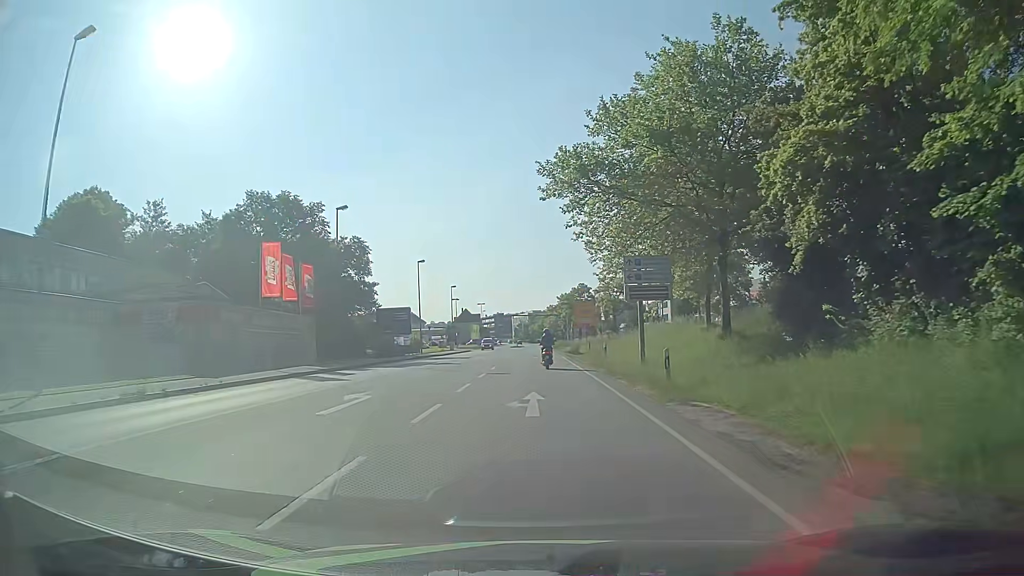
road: primary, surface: asphalt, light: Day
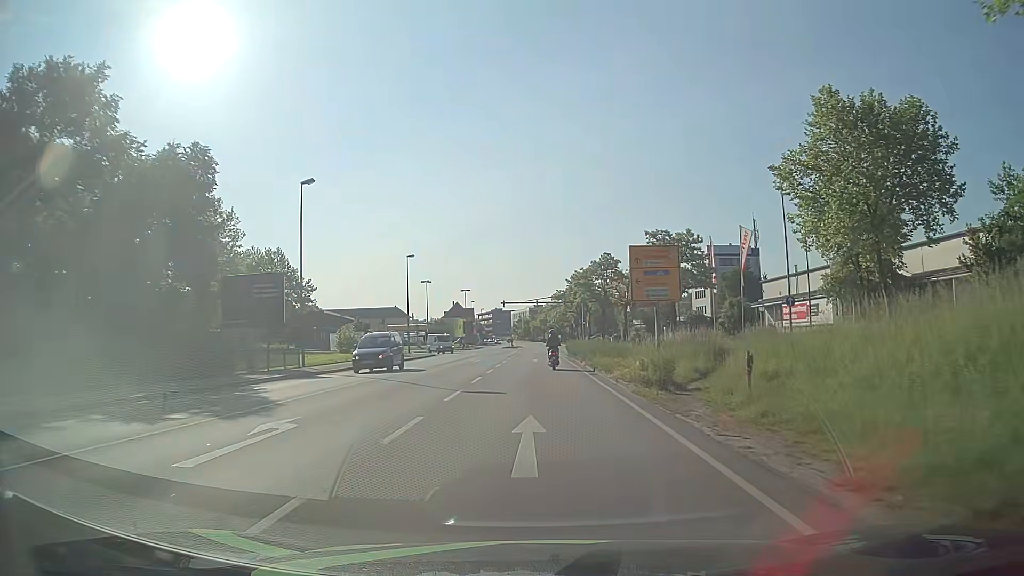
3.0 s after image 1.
(-0.1, +38.1) m; 0°
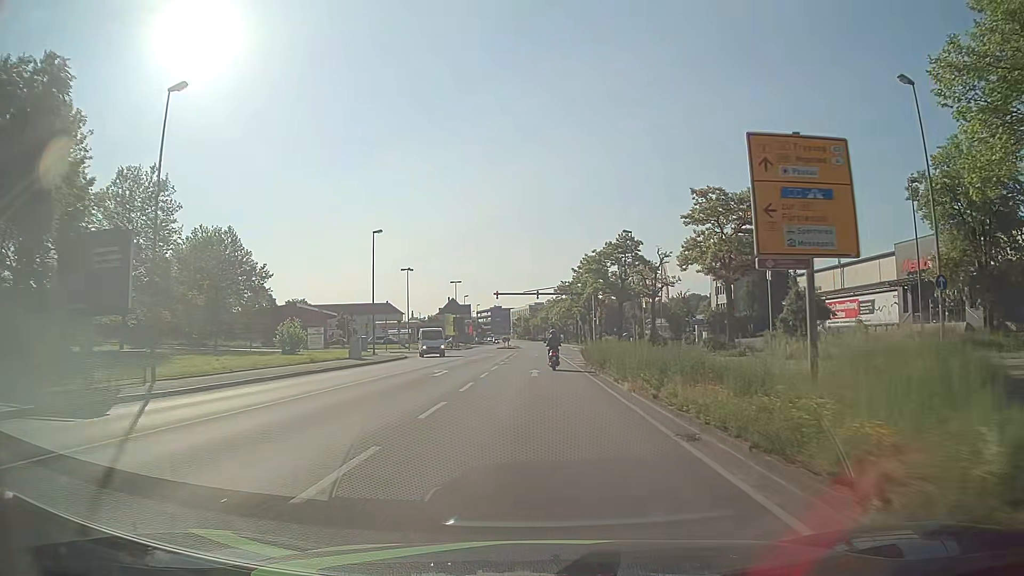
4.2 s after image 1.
(0.0, +15.3) m; 0°
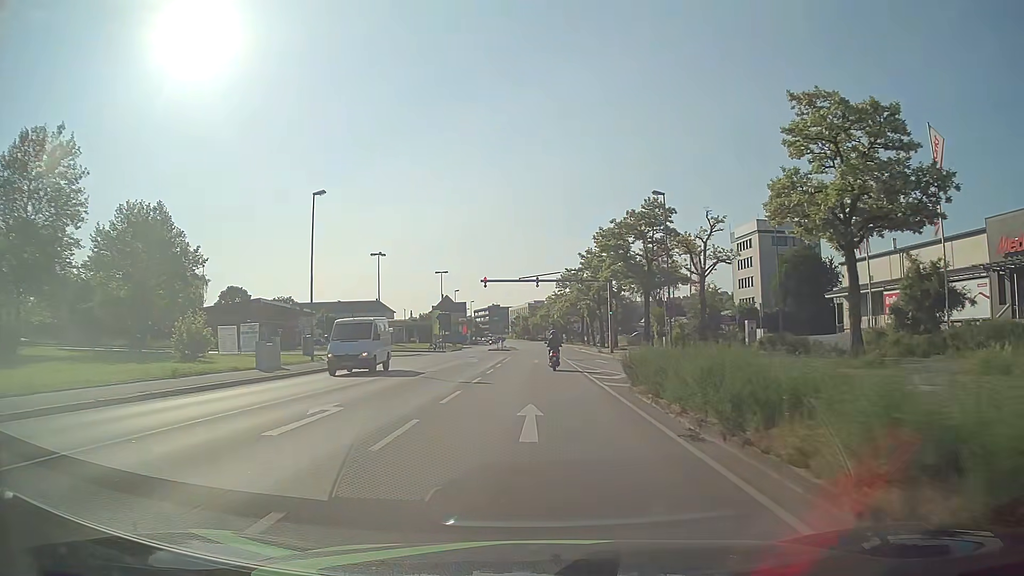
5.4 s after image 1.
(-0.1, +15.3) m; 0°
